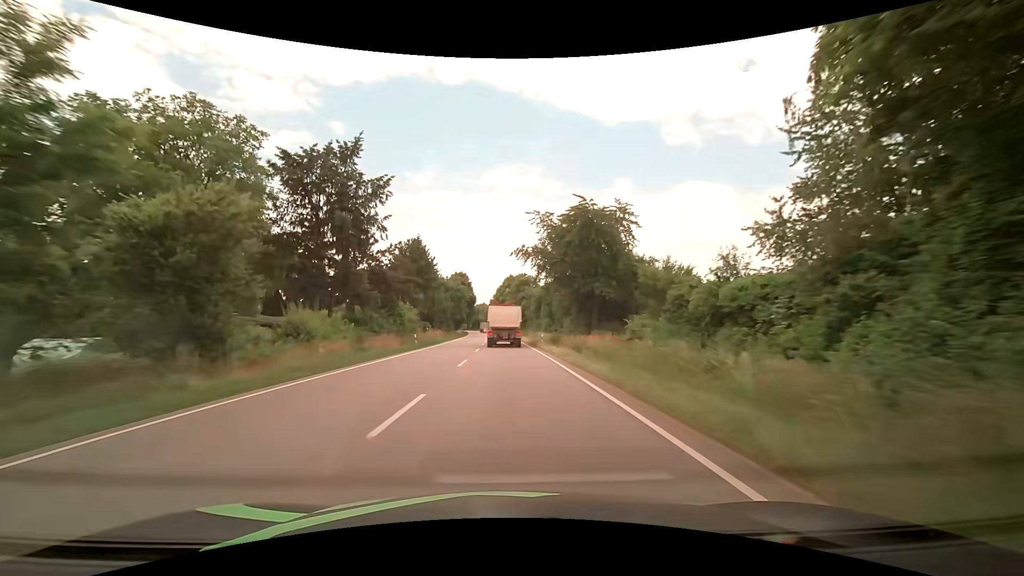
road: primary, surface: asphalt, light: Day
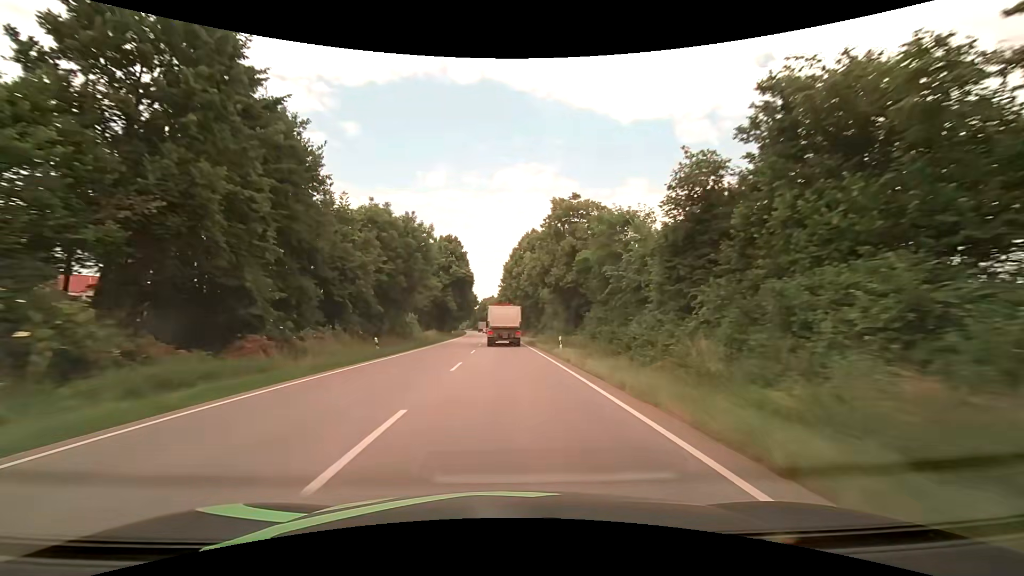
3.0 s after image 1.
(-0.6, +61.7) m; -1°
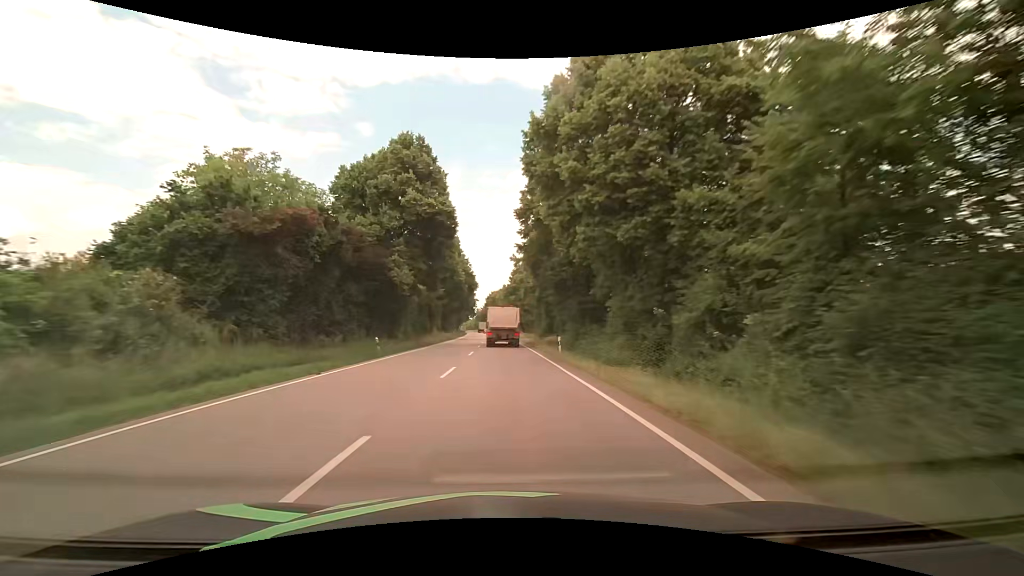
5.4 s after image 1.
(-0.6, +49.7) m; -1°
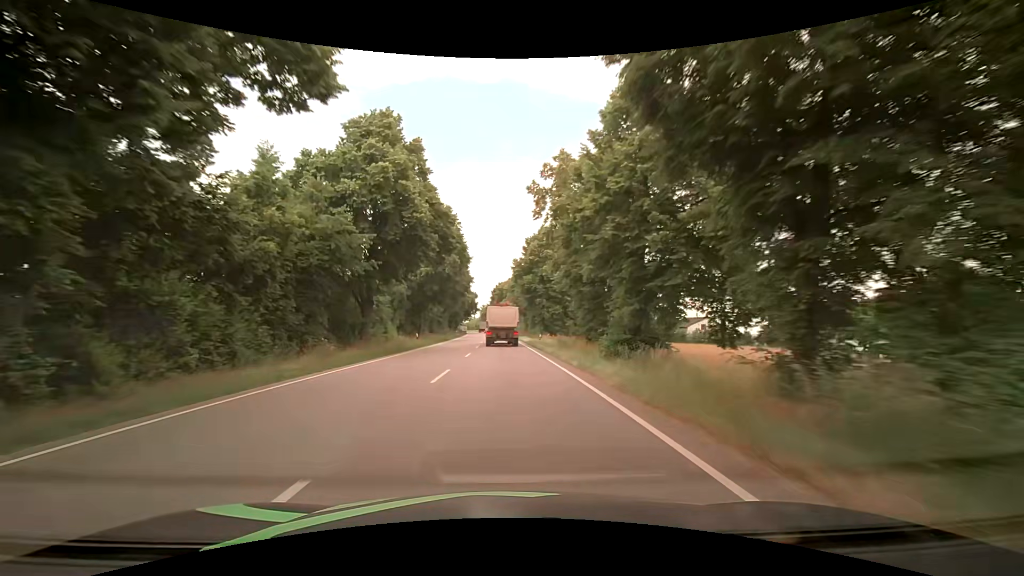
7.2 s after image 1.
(-0.5, +37.5) m; -2°
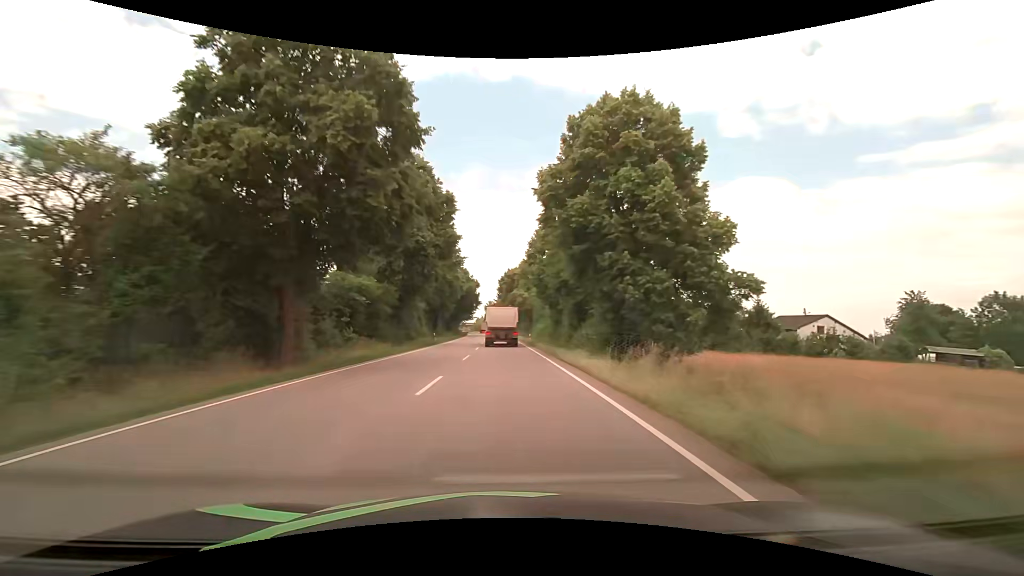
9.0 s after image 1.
(-0.1, +37.7) m; -1°
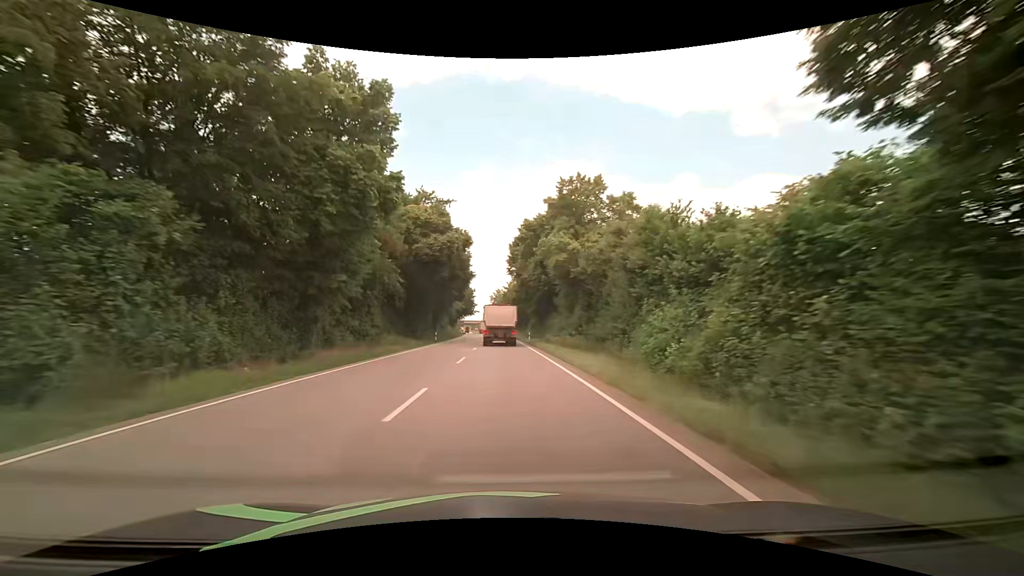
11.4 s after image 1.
(-0.6, +50.5) m; 0°
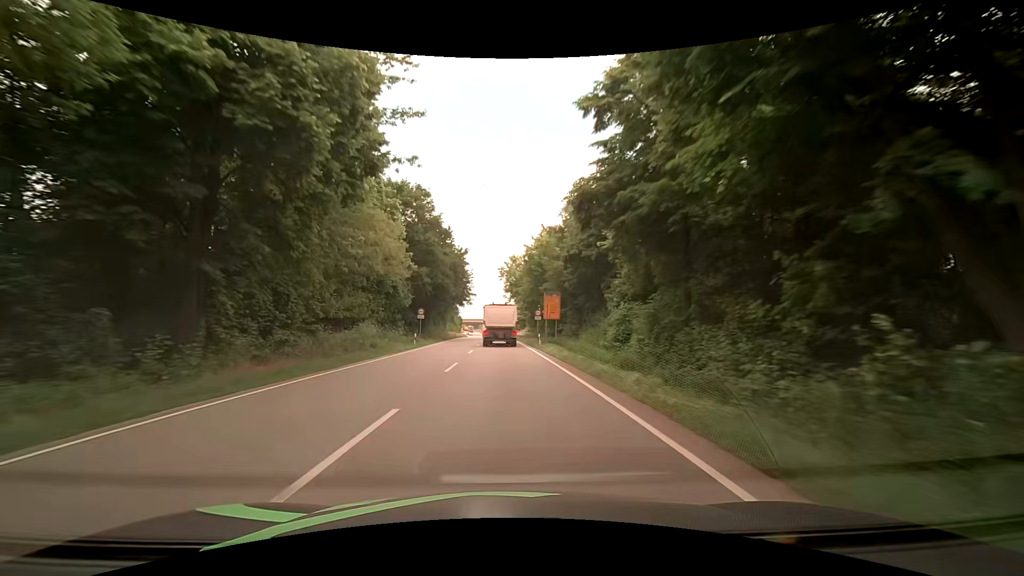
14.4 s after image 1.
(-2.3, +63.0) m; -3°
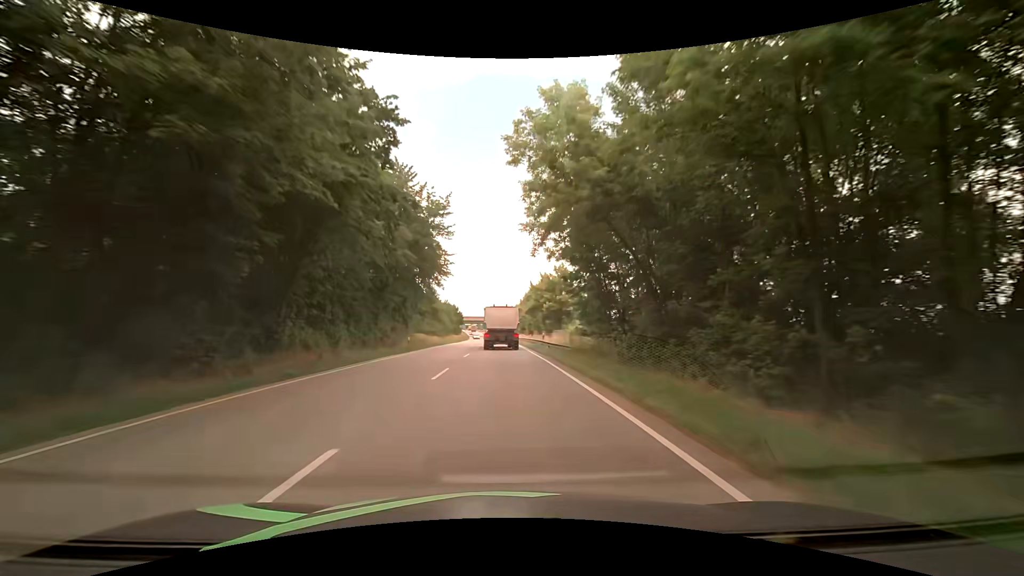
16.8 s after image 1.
(-1.0, +50.0) m; -2°
(0, +10) (0, +20) (0, +30) (0, +40) (0, +50) (0, +60) (-1, +70) (-1, +80) (-1, +90) (-2, +100) m
